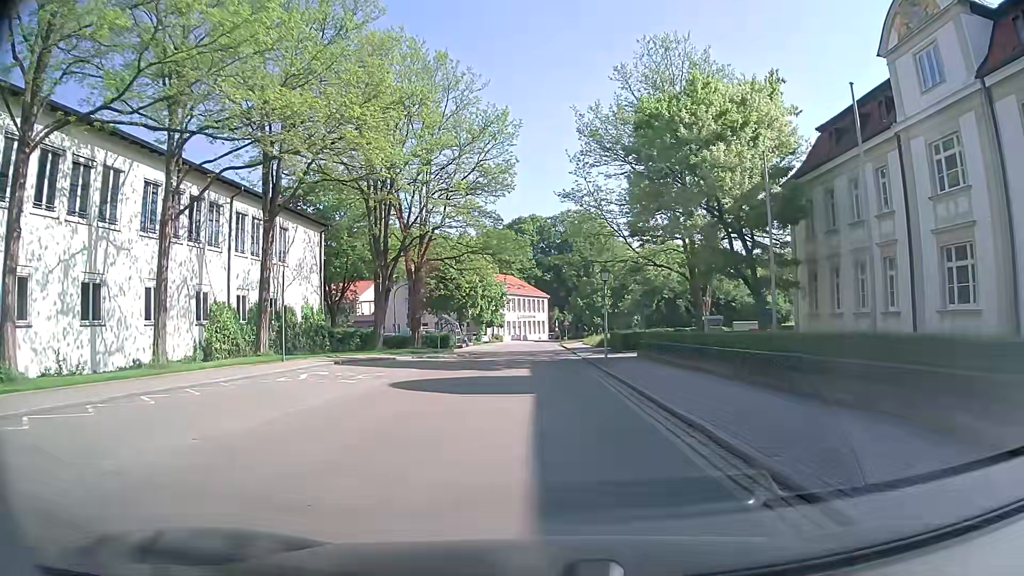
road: residential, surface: asphalt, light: Day
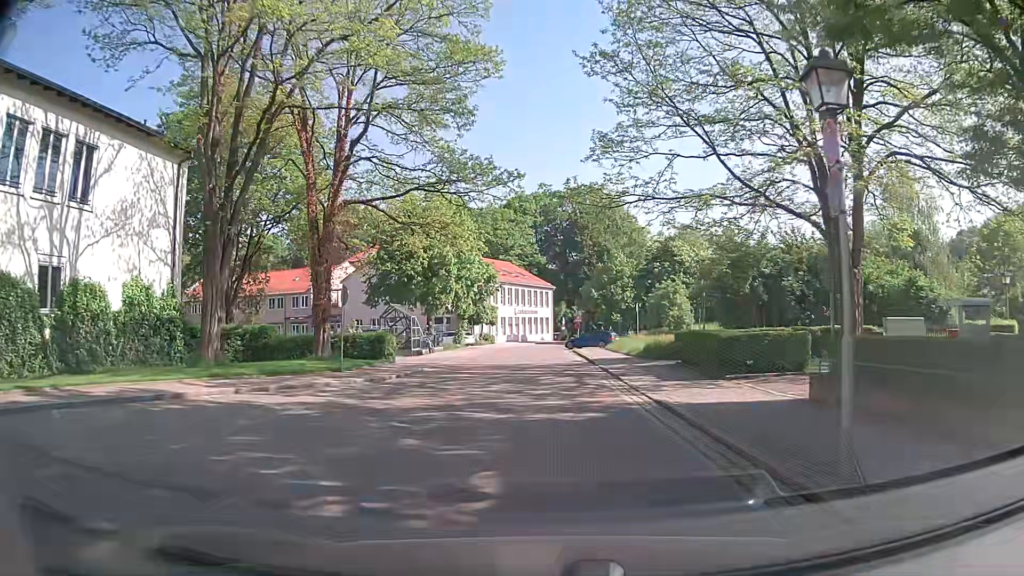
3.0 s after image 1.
(-0.5, +21.1) m; -1°
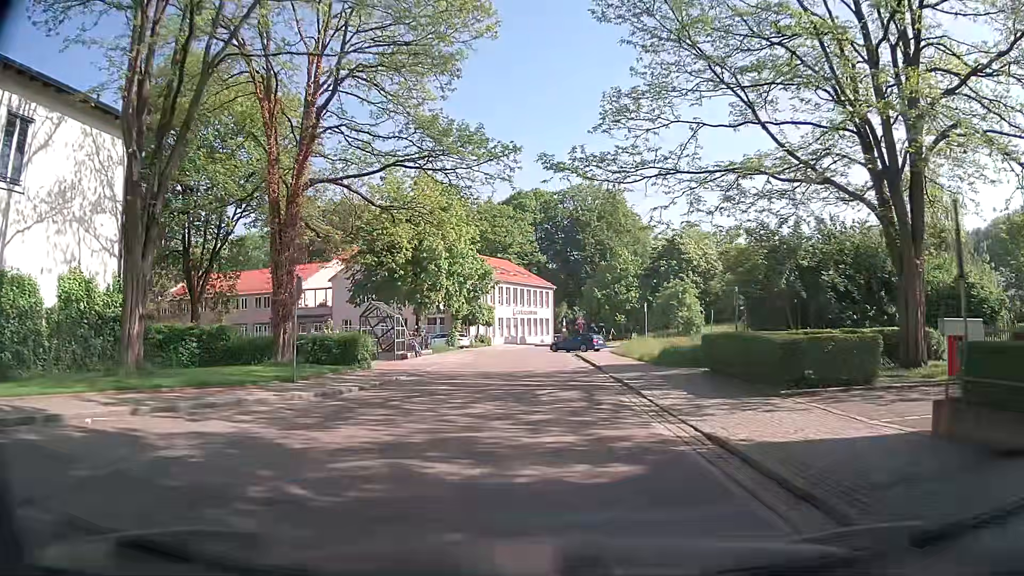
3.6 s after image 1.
(0.0, +4.2) m; 0°
